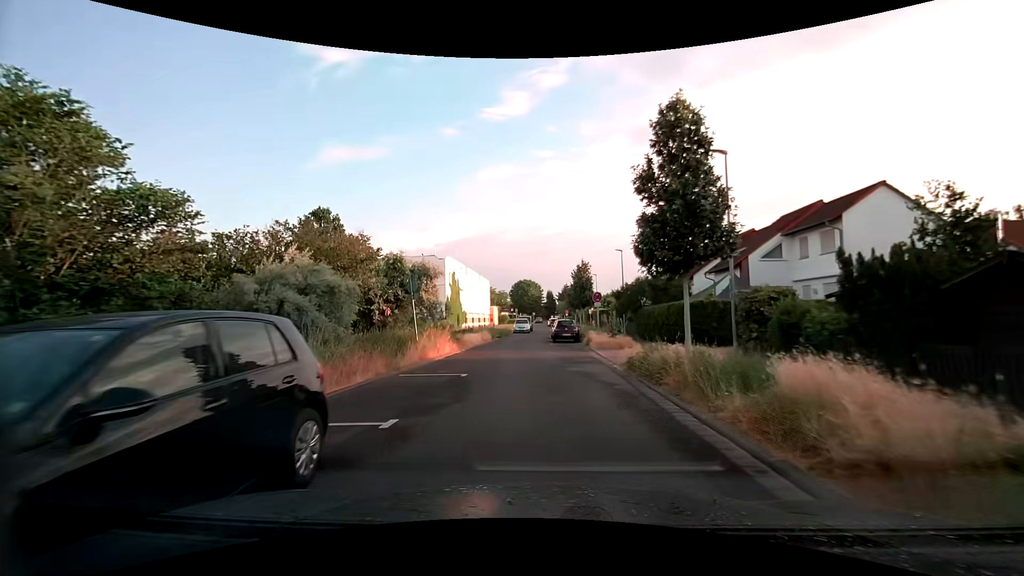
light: Day
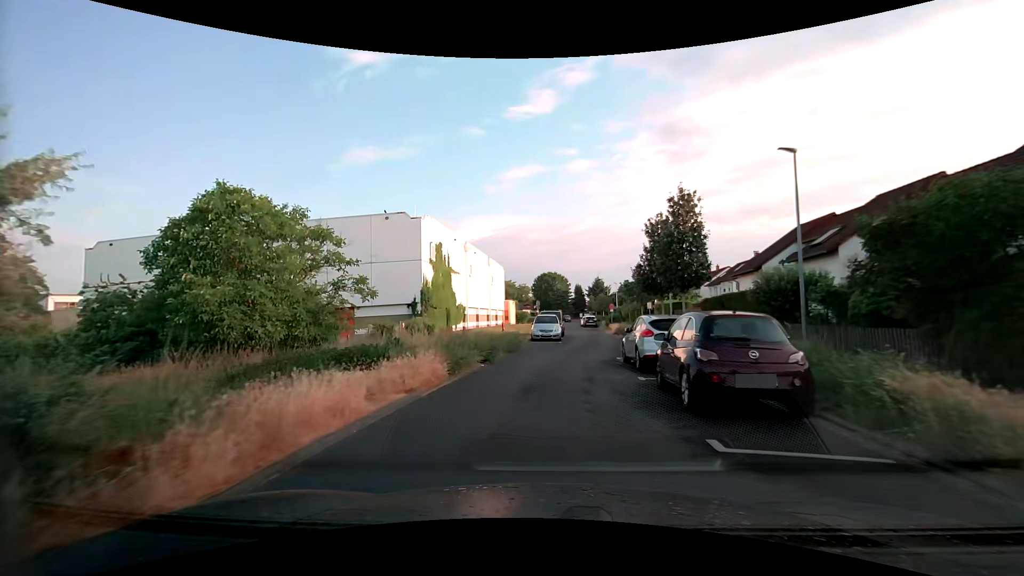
(-1.0, +24.7) m; -3°
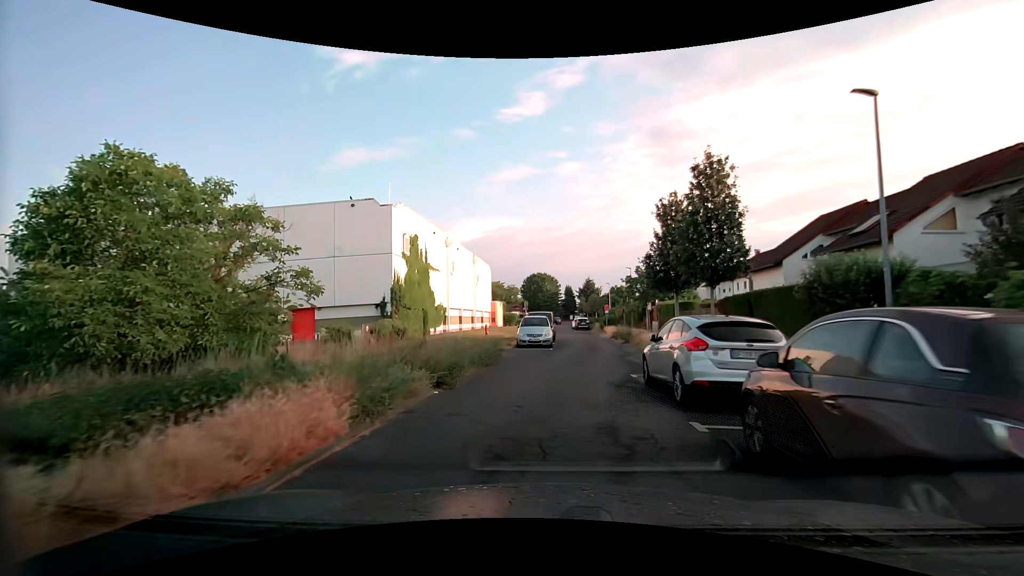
(0.0, +4.9) m; +1°
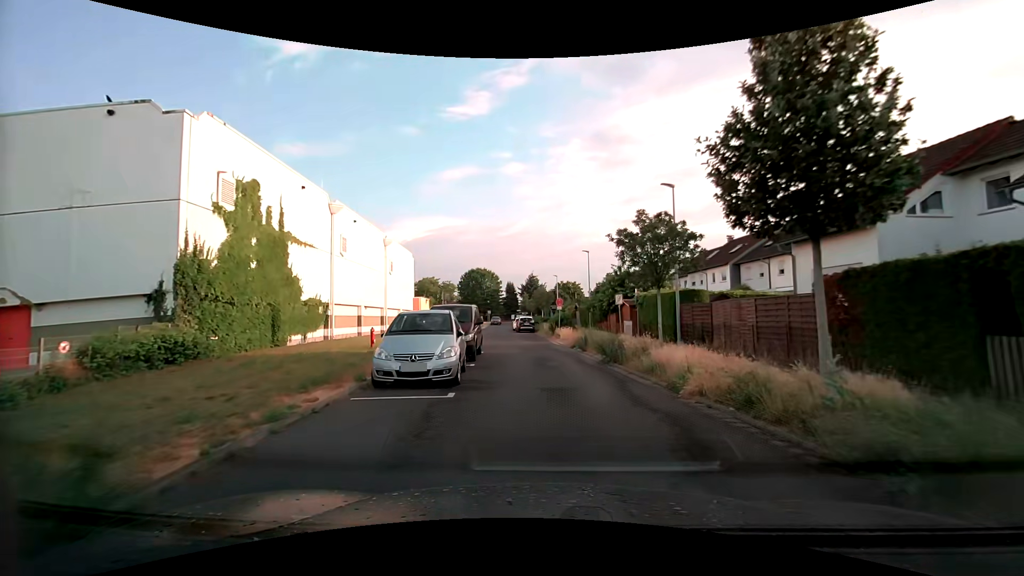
(+0.8, +14.5) m; +7°
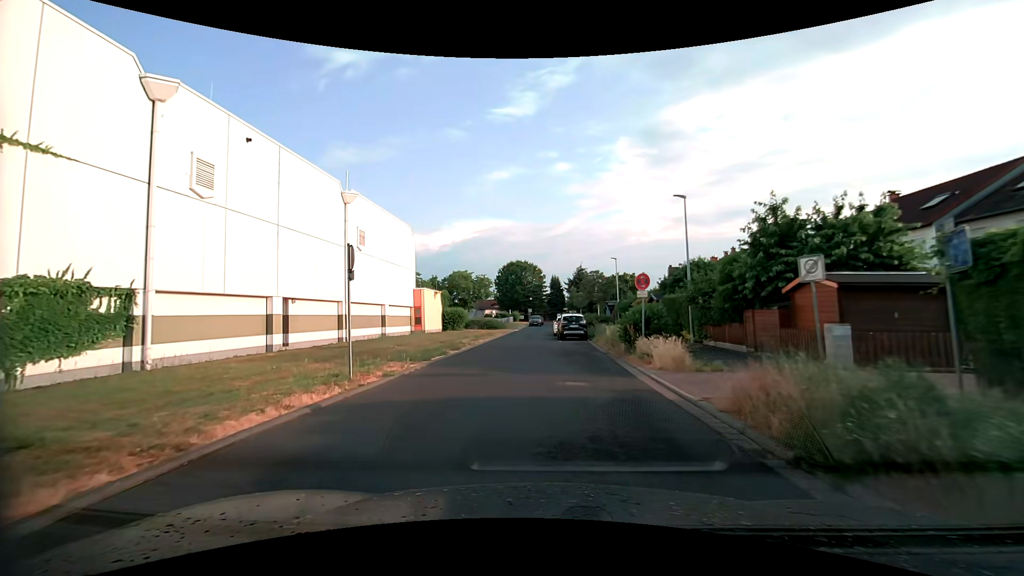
(-0.4, +19.1) m; -5°
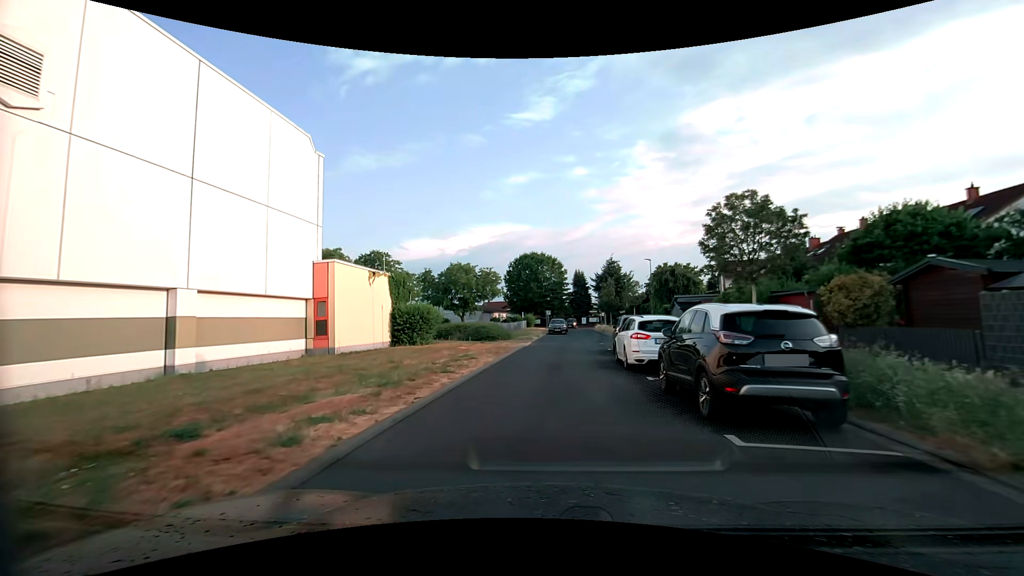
(-1.1, +23.7) m; -2°
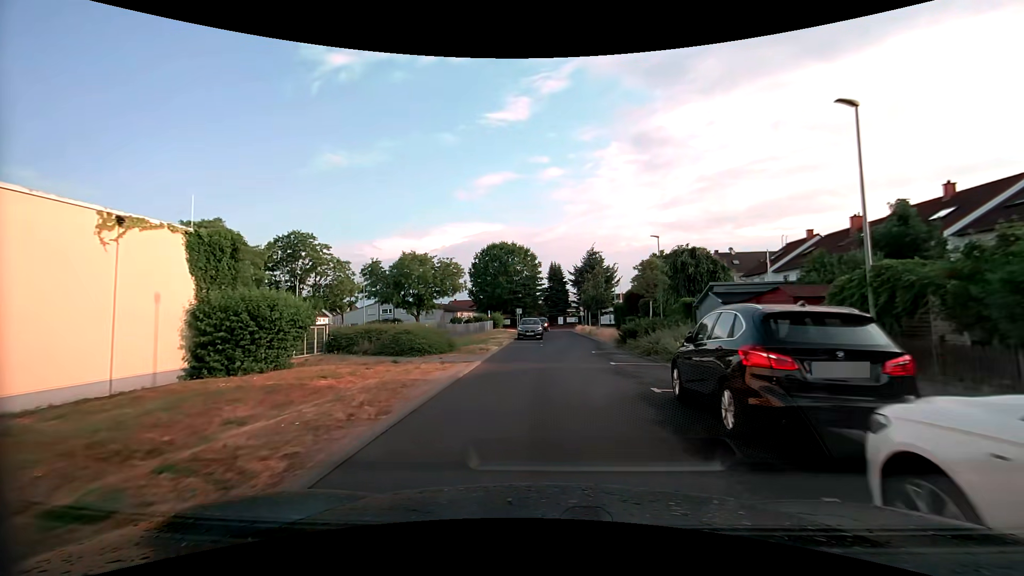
(+0.3, +14.2) m; +3°
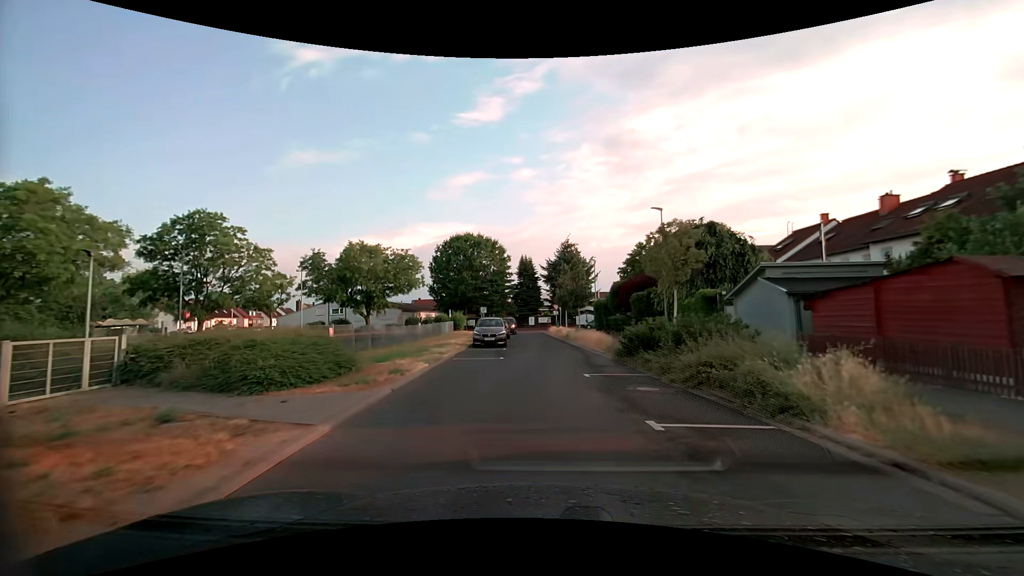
(+0.3, +9.4) m; +3°
